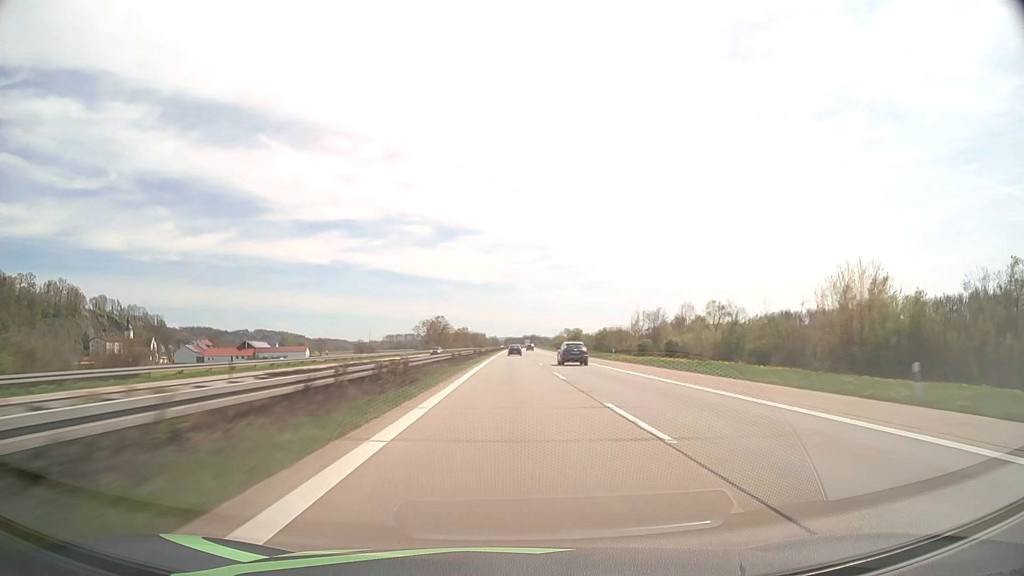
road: motorway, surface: asphalt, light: Day
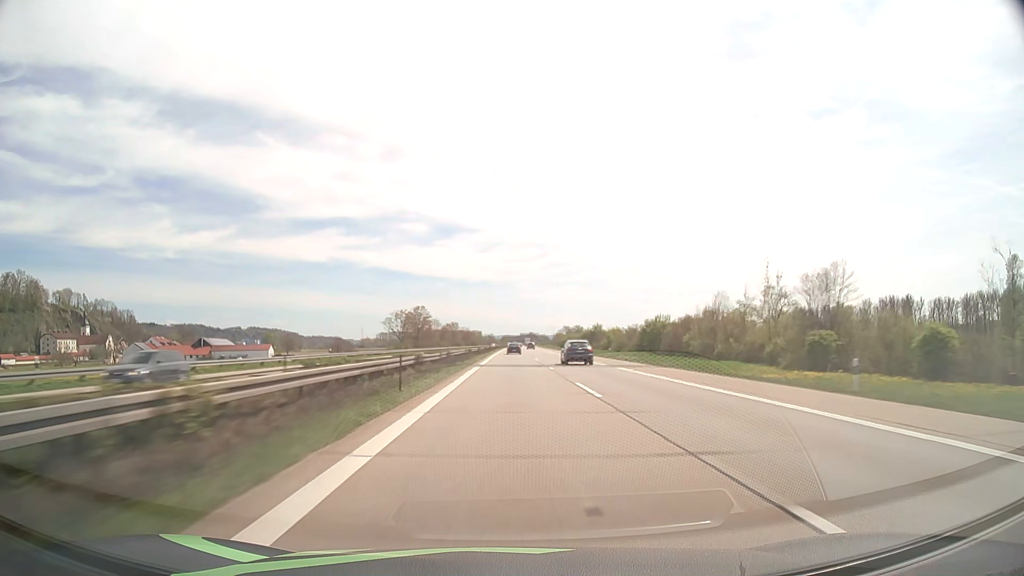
(+0.1, +46.4) m; 0°
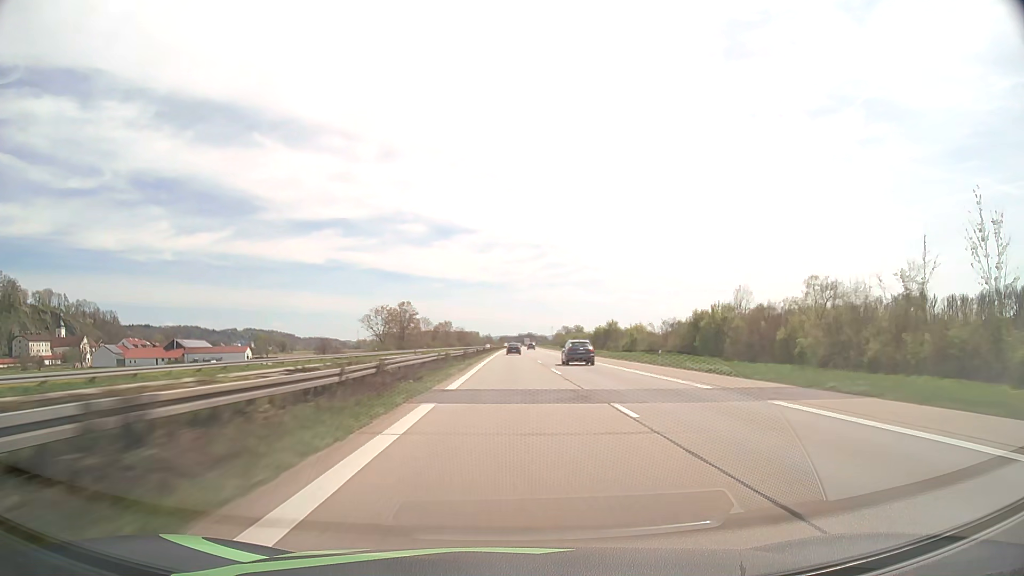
(0.0, +23.1) m; 0°
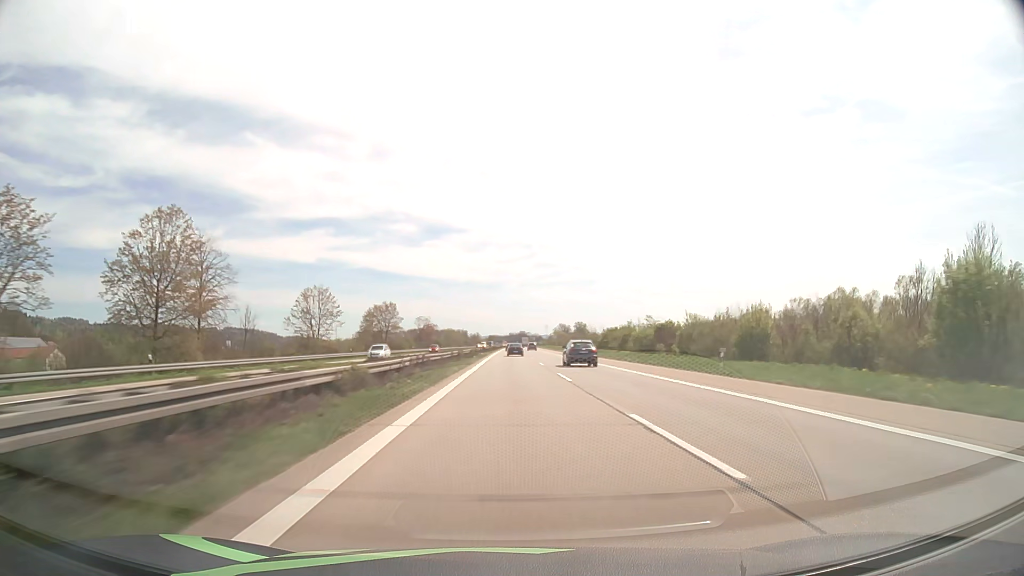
(+0.7, +113.9) m; +1°
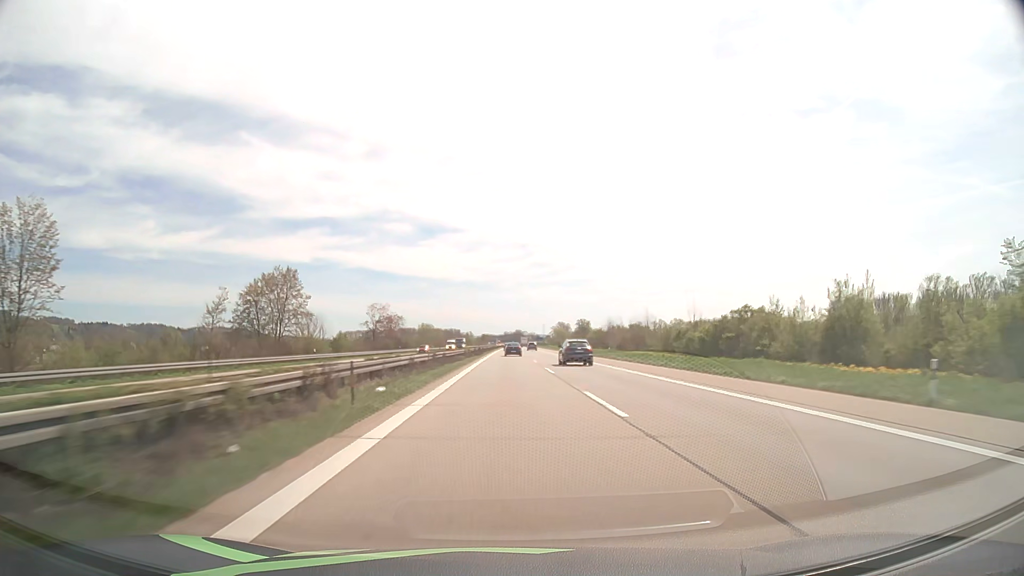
(+0.3, +66.5) m; 0°
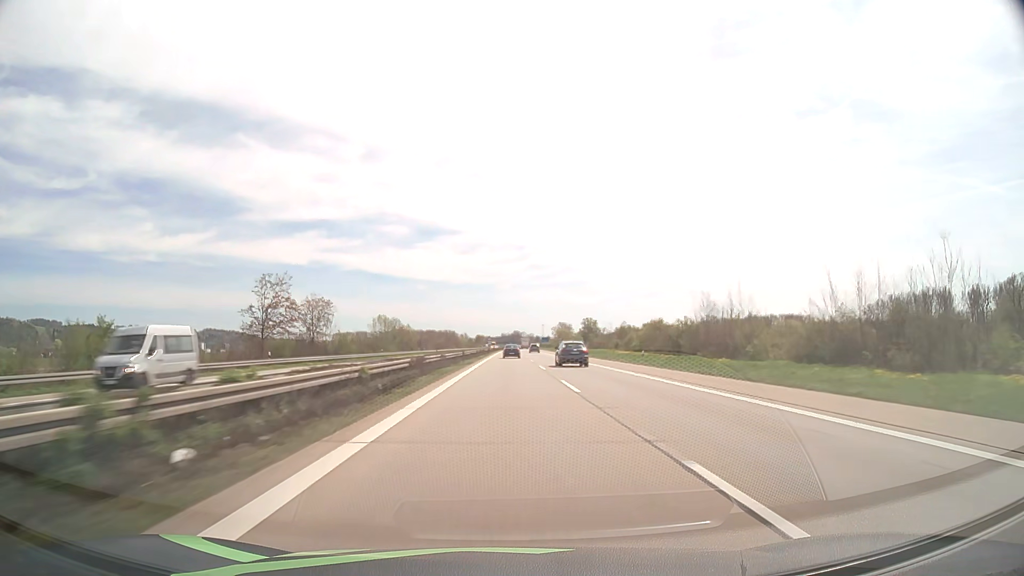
(+0.2, +65.3) m; 0°
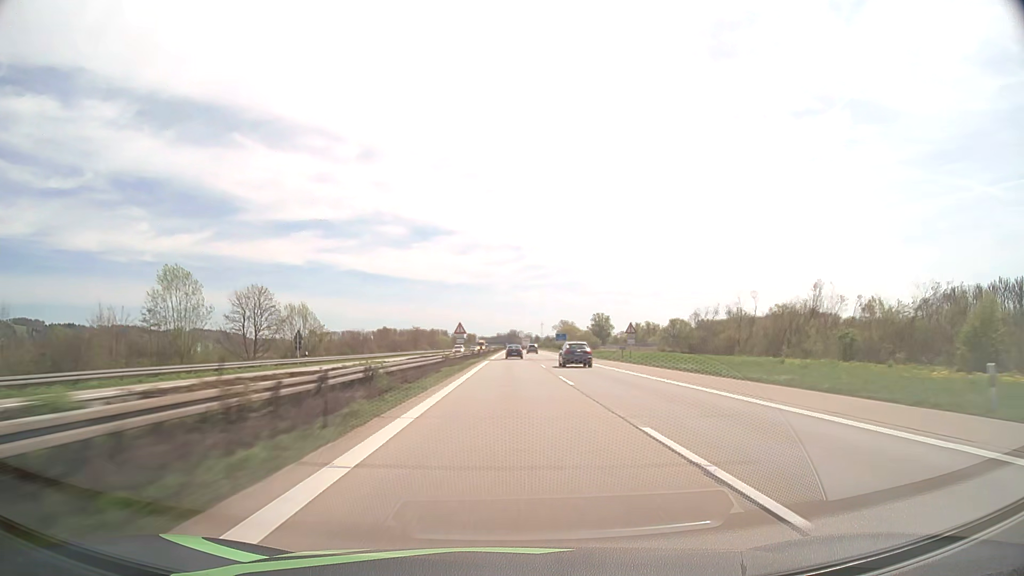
(+0.2, +86.9) m; 0°
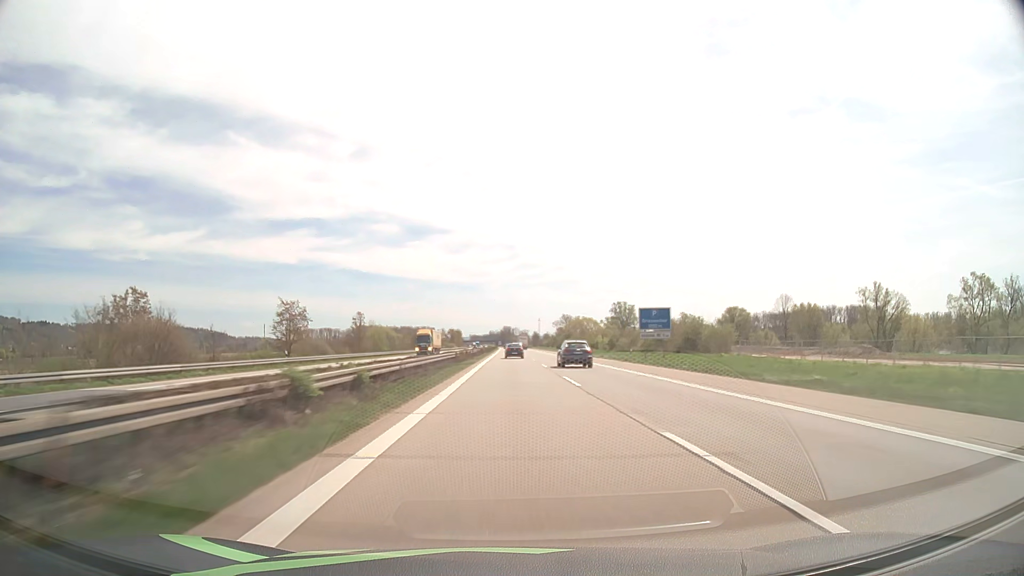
(+0.6, +109.6) m; 0°
(0, +10) (0, +20) (0, +30) (0, +40) (0, +50) (0, +60) (0, +70) (0, +80) (0, +90) (0, +100) m
